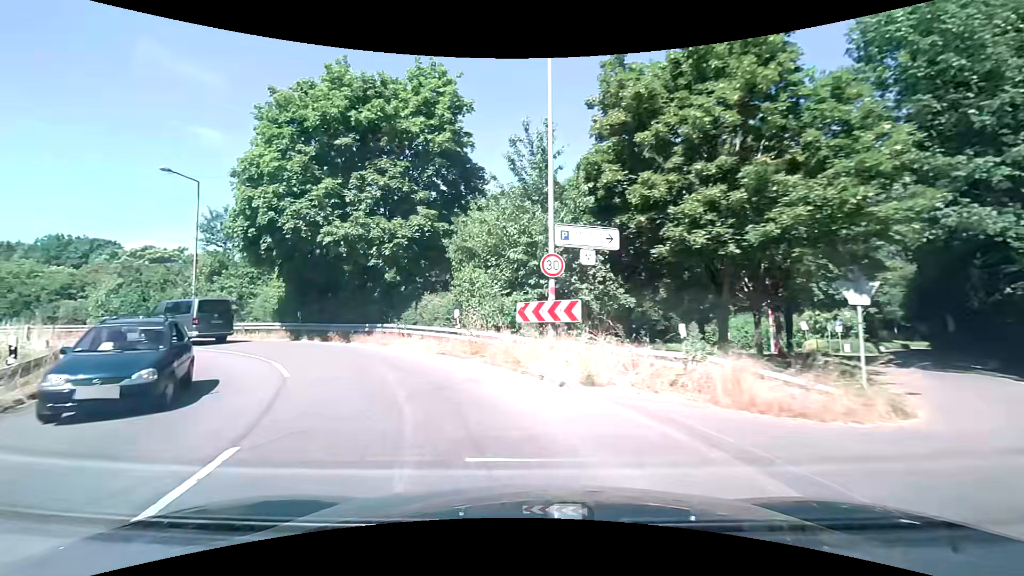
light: Day
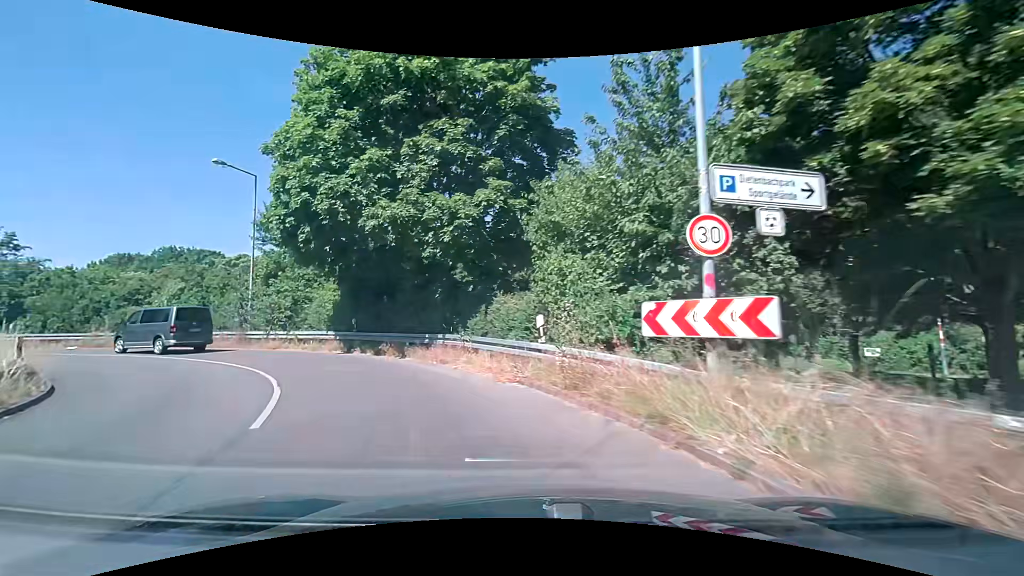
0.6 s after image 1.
(-0.4, +5.2) m; -10°
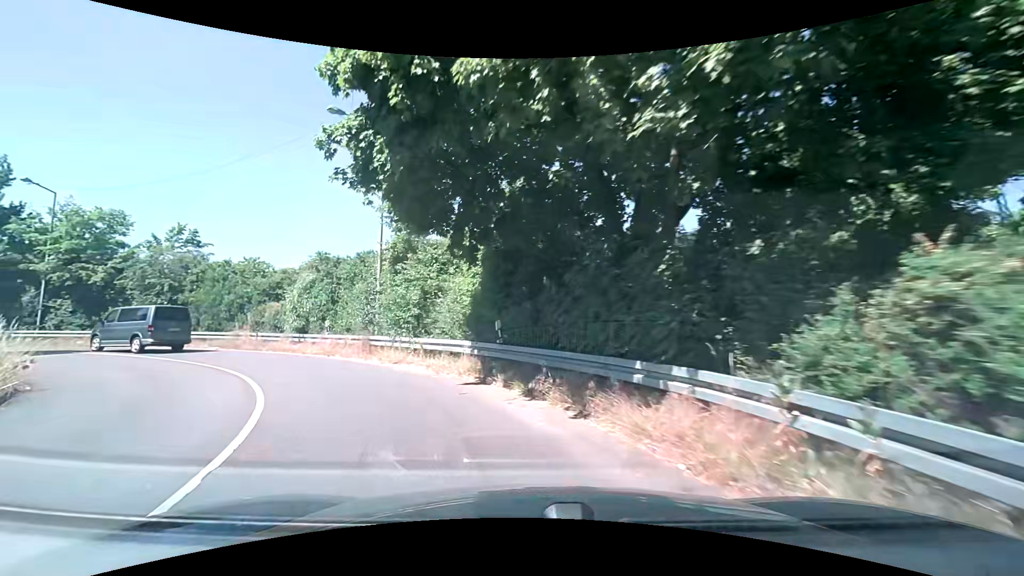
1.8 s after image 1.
(-1.7, +9.4) m; -21°
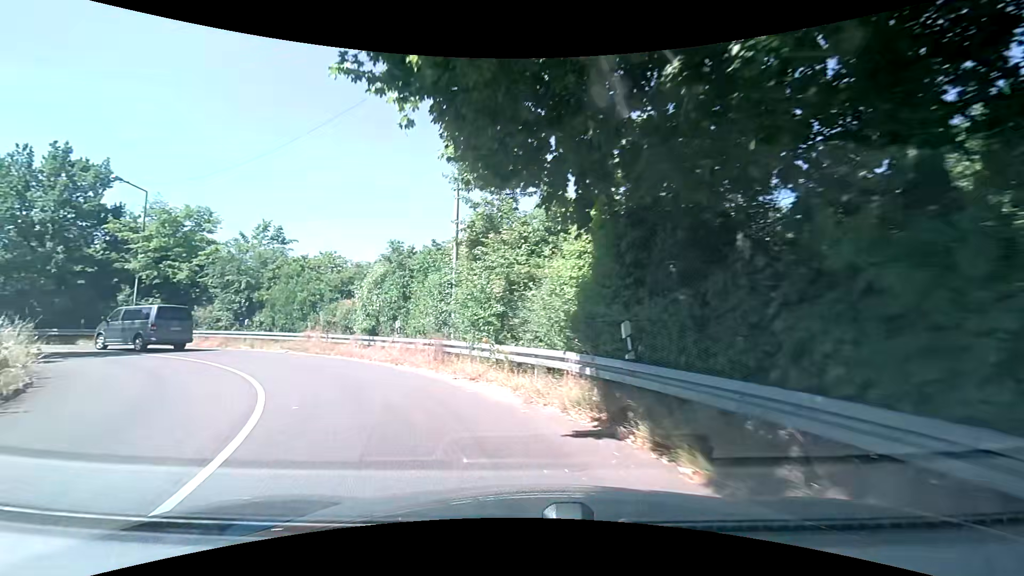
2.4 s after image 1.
(-0.4, +4.5) m; -10°
